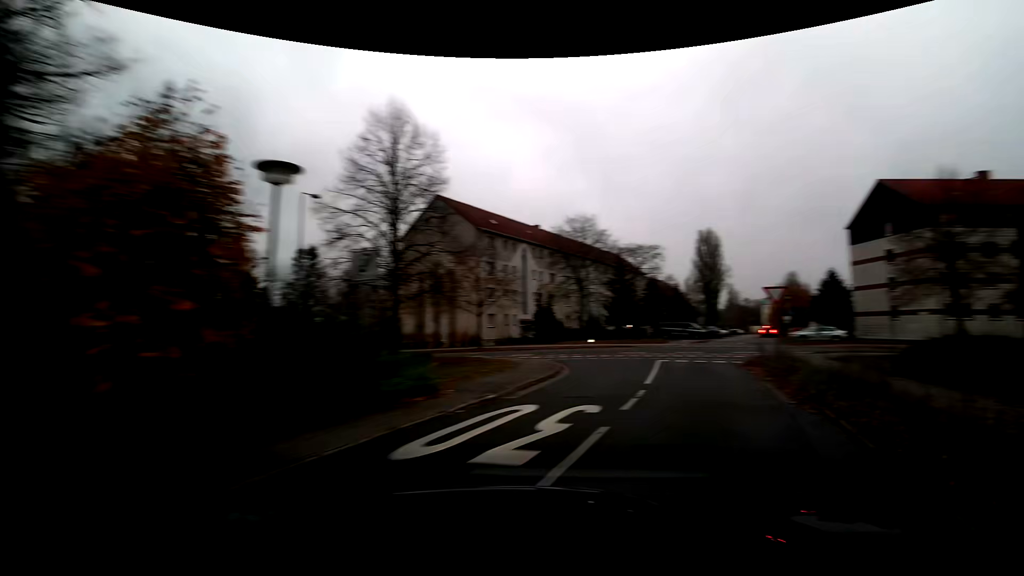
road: residential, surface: asphalt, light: Day
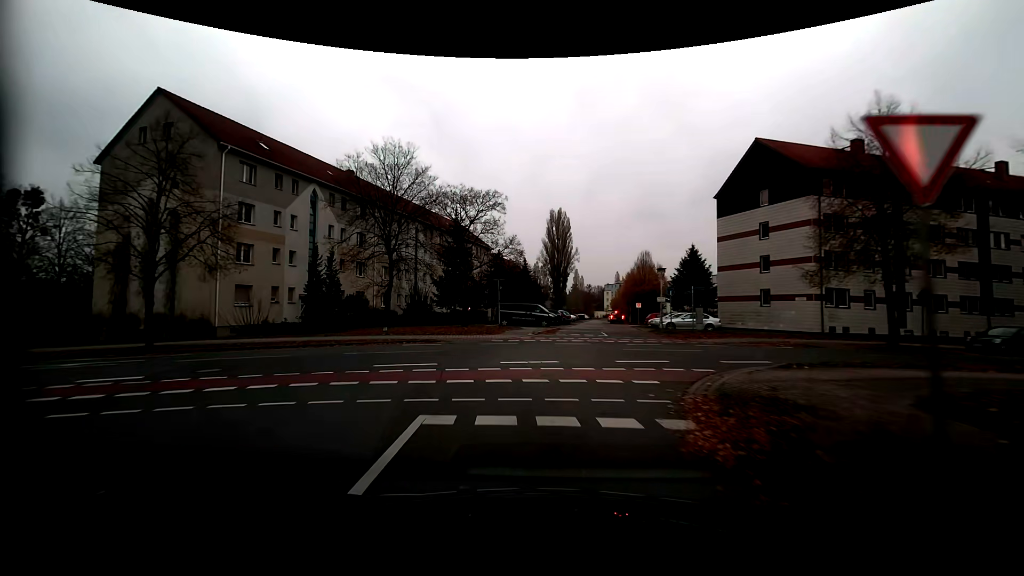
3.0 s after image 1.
(+4.1, +16.3) m; +16°
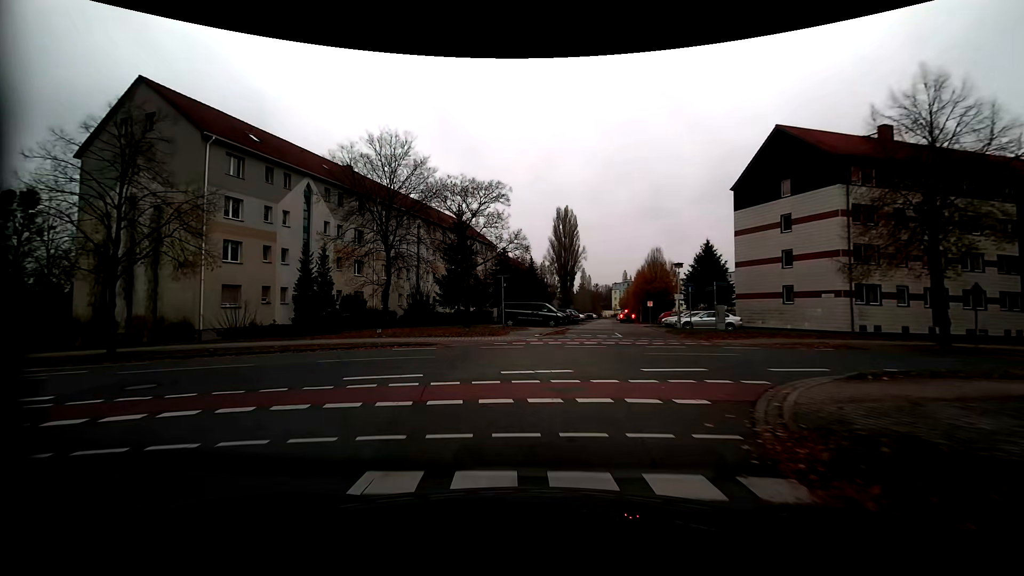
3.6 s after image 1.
(0.0, +2.0) m; -2°
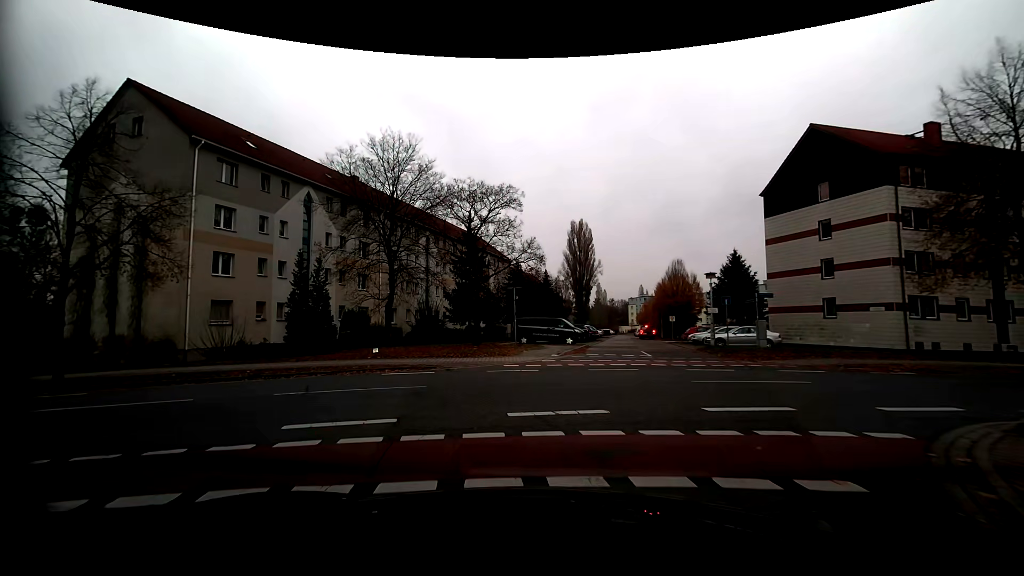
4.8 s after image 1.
(0.0, +2.8) m; 0°
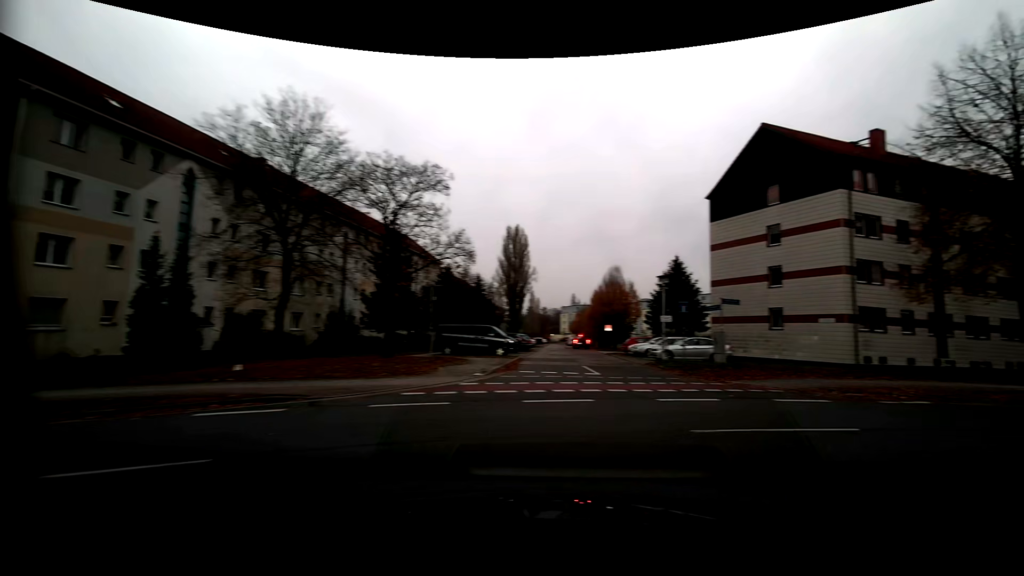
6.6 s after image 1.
(+0.1, +5.2) m; +7°
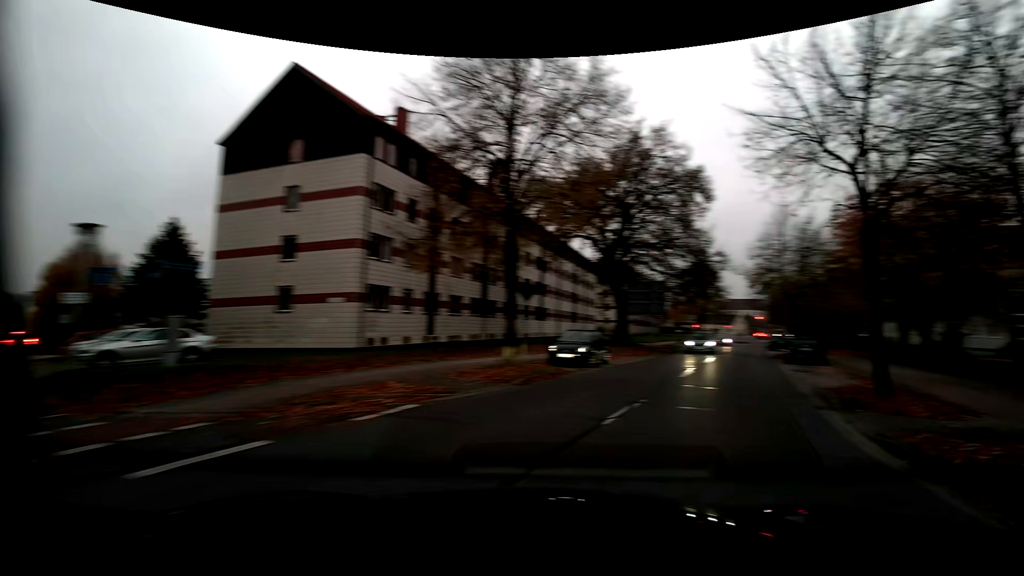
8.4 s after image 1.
(+3.2, +7.2) m; +49°
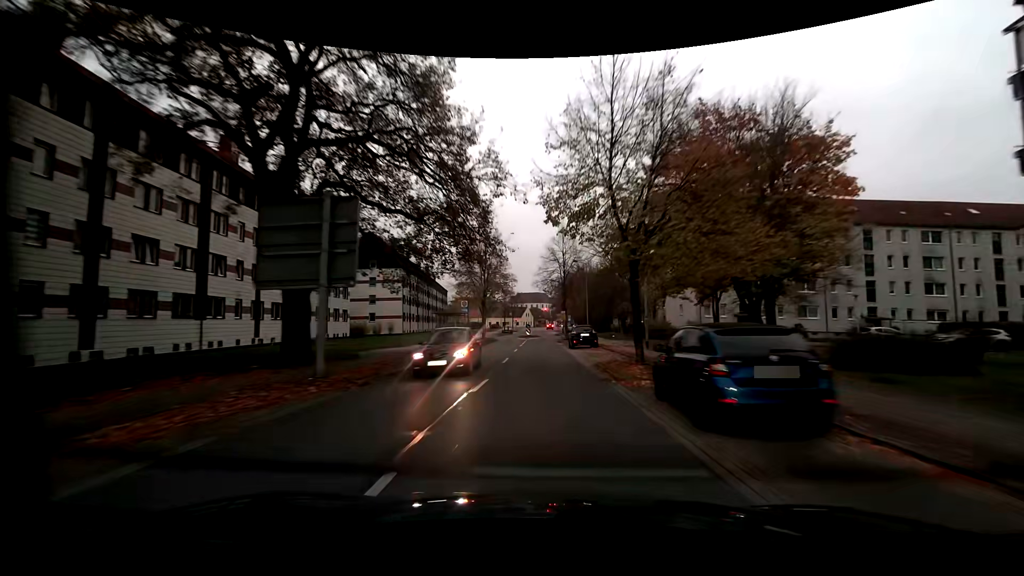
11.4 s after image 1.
(+8.5, +23.2) m; +24°
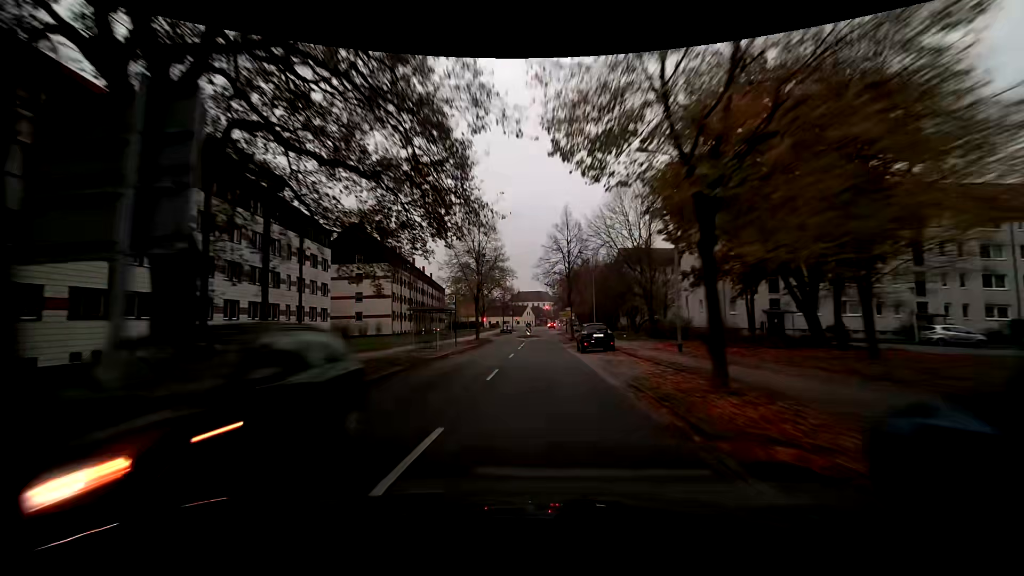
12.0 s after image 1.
(-0.1, +6.8) m; -1°
(0, +10) (0, +20) (0, +30) (0, +40) (0, +50) (+1, +60) (+2, +70) (+1, +80) (0, +90) (0, +100) m
